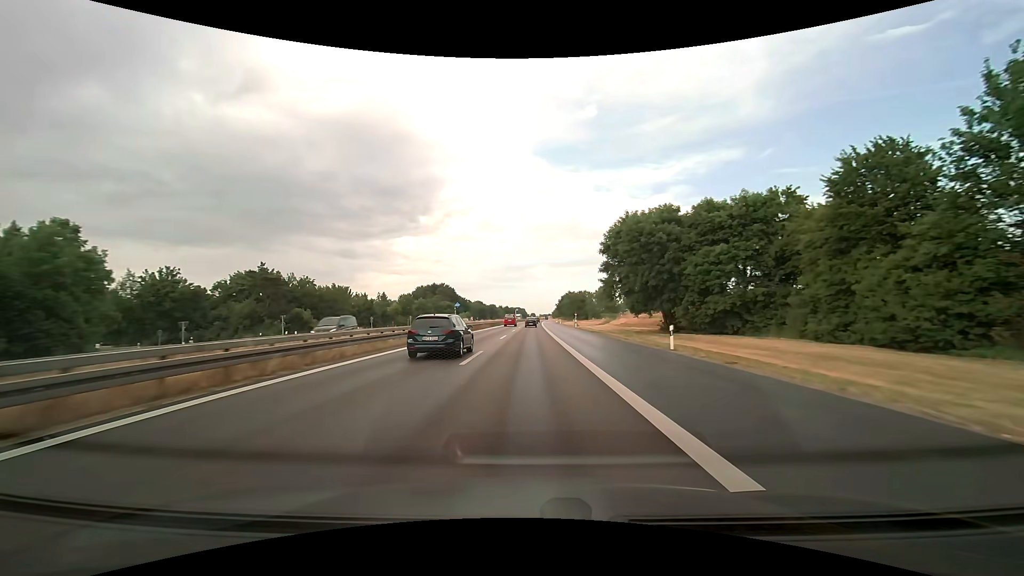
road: trunk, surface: asphalt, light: Day
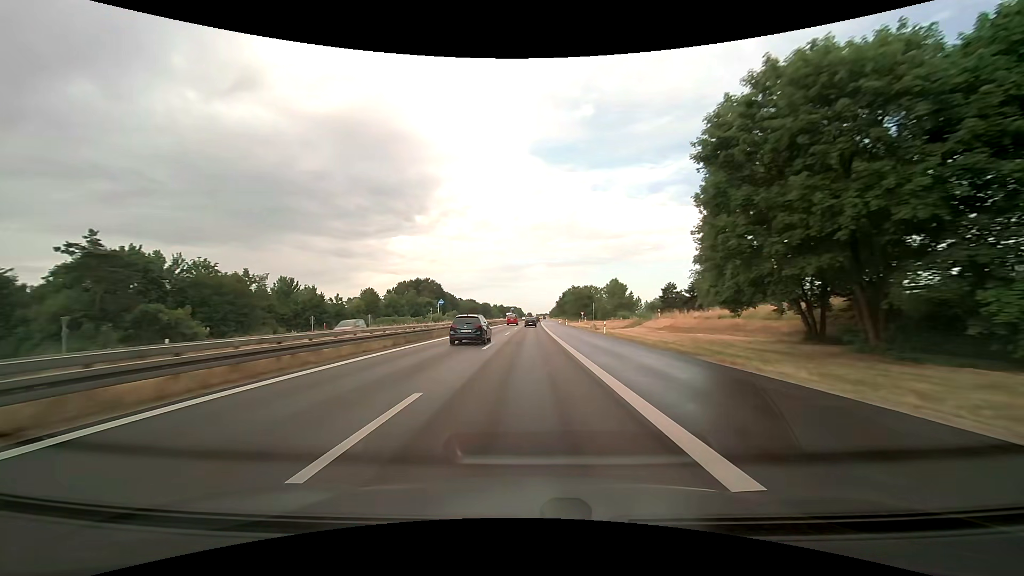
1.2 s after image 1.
(+0.1, +29.8) m; 0°
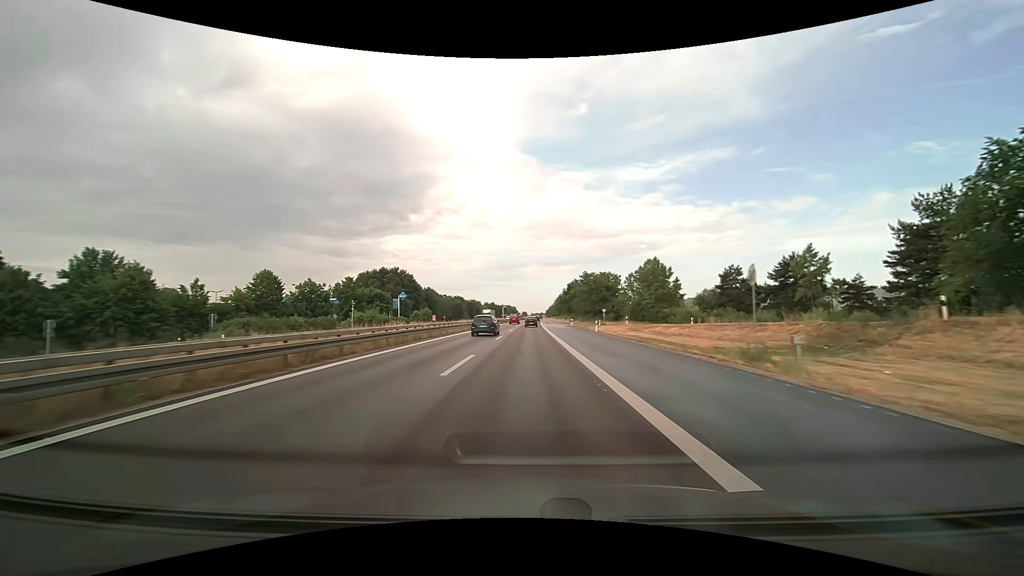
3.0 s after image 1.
(+0.2, +45.7) m; +1°
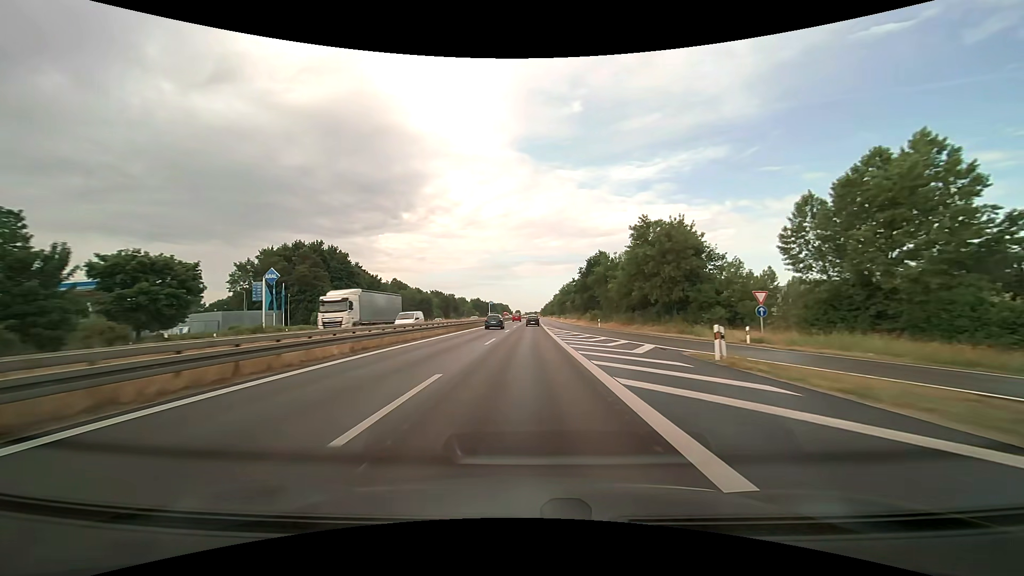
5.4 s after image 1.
(+0.2, +60.3) m; +1°
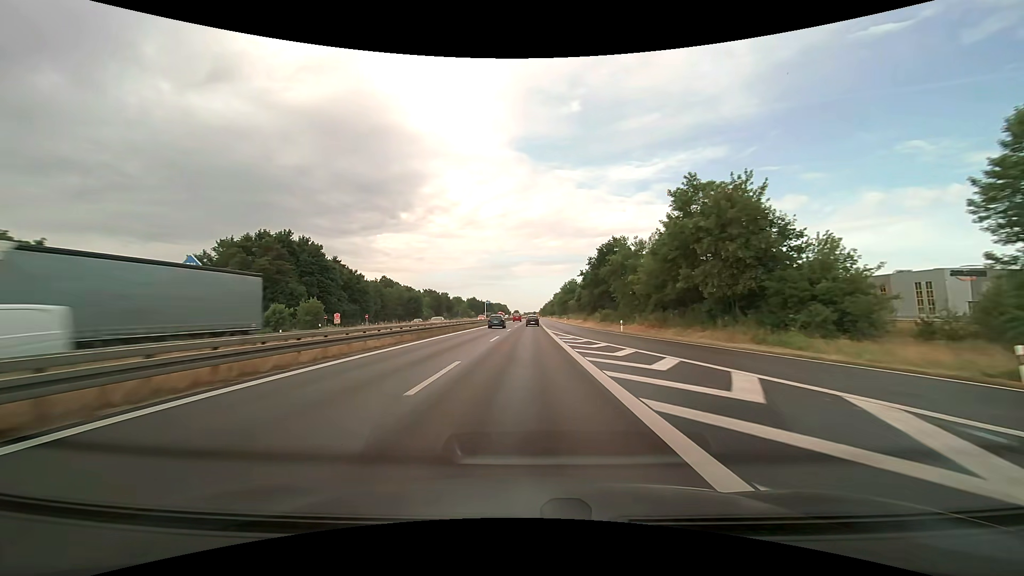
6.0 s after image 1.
(0.0, +14.8) m; 0°
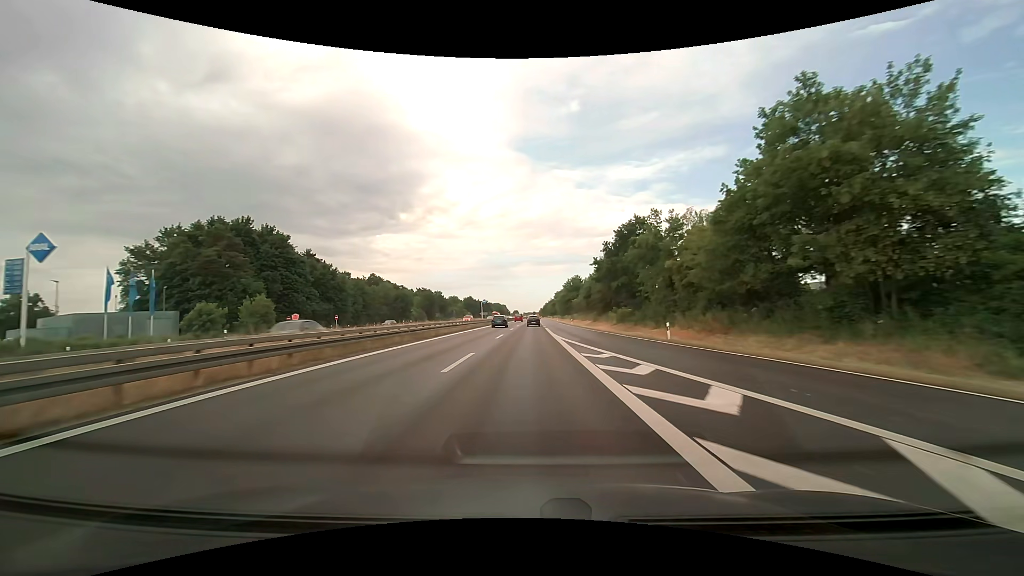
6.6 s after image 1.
(0.0, +14.7) m; 0°
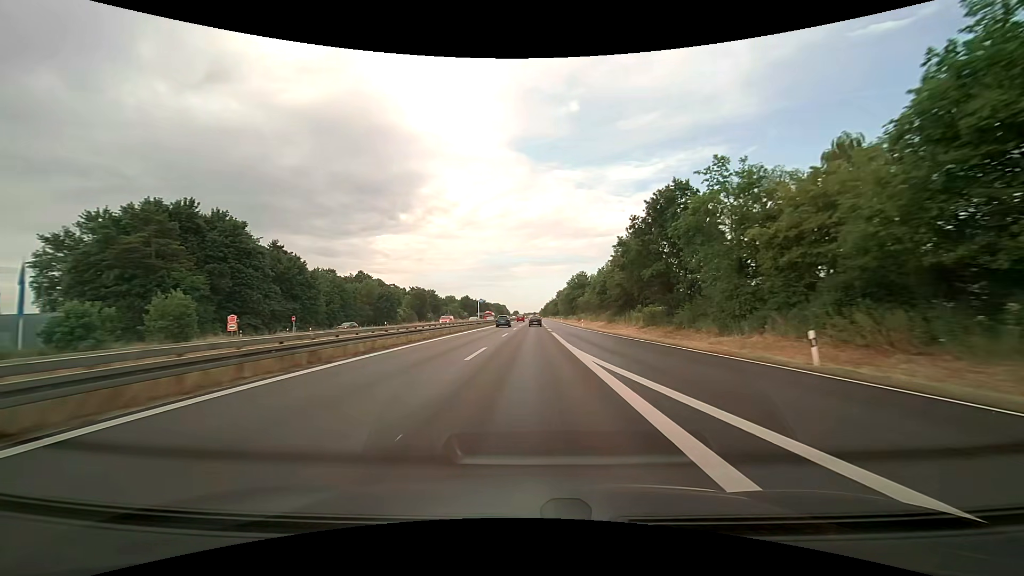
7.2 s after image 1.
(0.0, +14.7) m; 0°
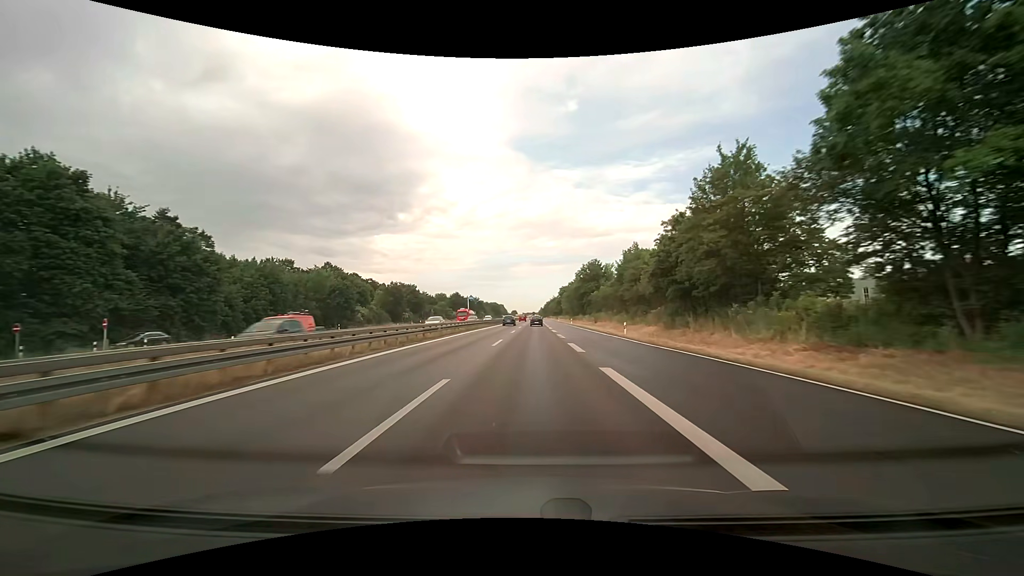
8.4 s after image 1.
(-0.1, +28.9) m; 0°
(0, +10) (0, +20) (0, +30) (0, +40) (+1, +50) (+1, +60) (+1, +70) (+1, +80) (+1, +90) (+1, +100) m
